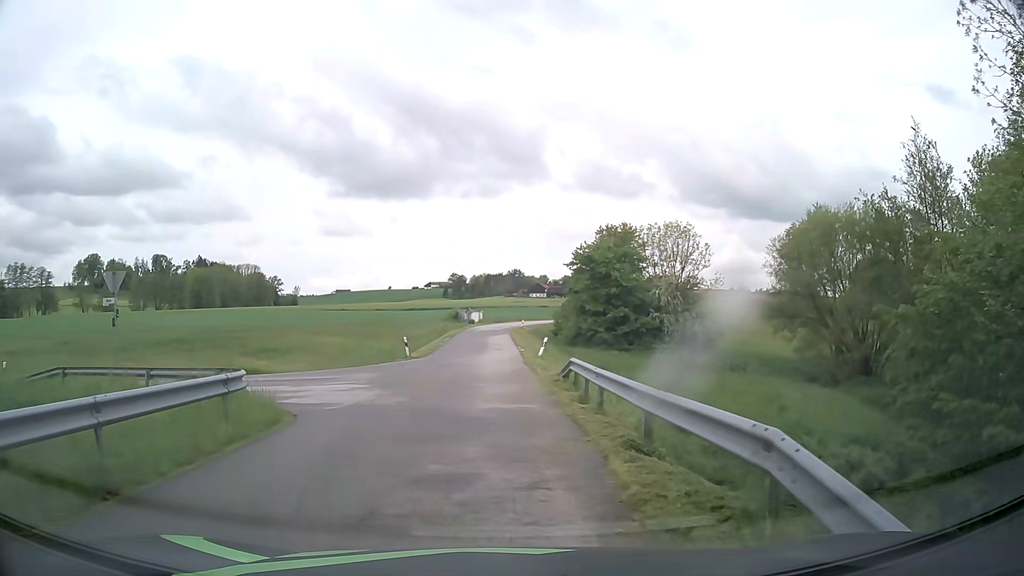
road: unclassified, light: Day
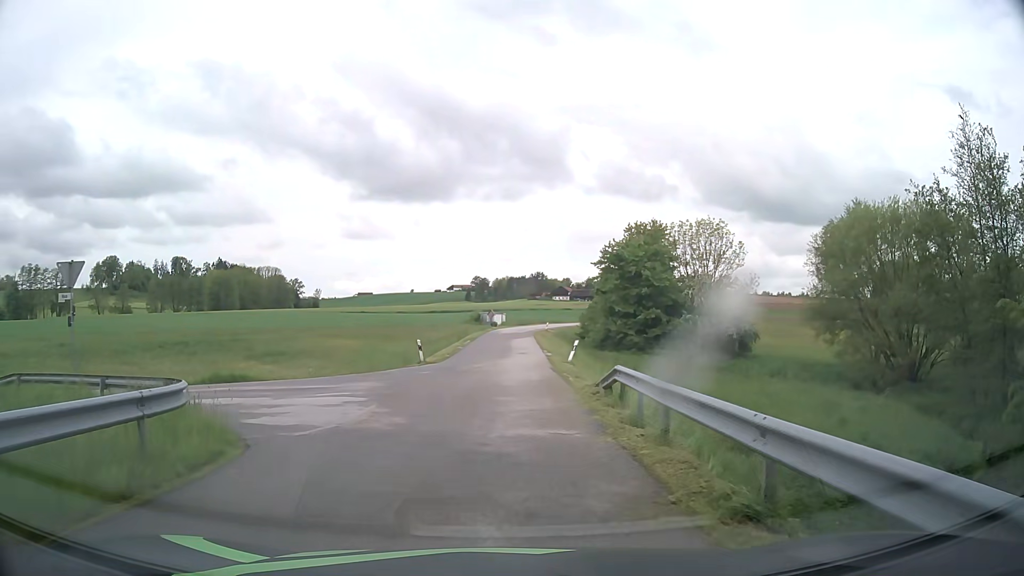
(0.0, +3.4) m; -2°
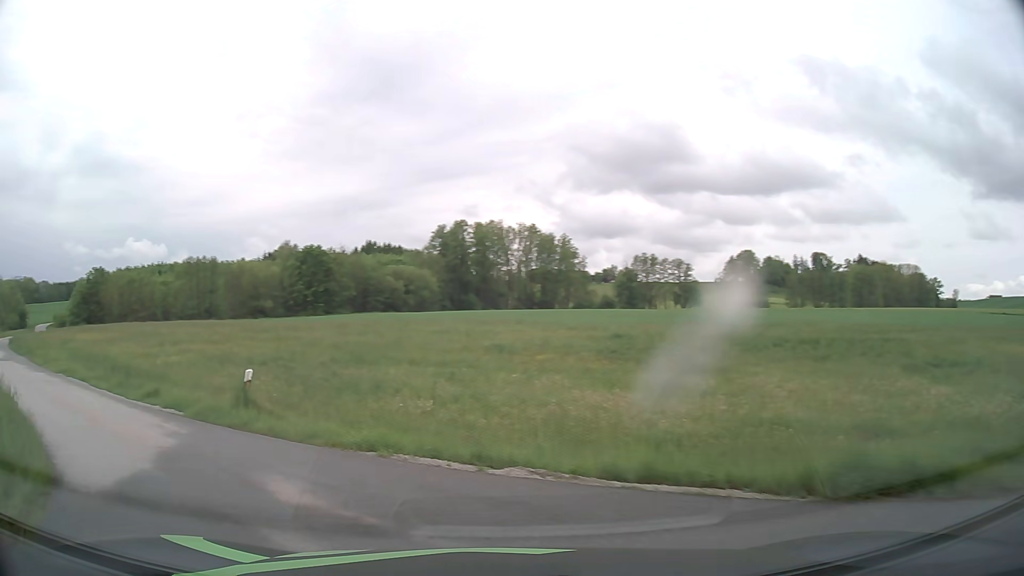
(-5.2, +16.1) m; -52°
(-4, +9) (-12, +15) (-19, +22) (-27, +28) (-35, +34) (-43, +41) (-50, +47) (-57, +54) (-64, +62) (-70, +70) m
